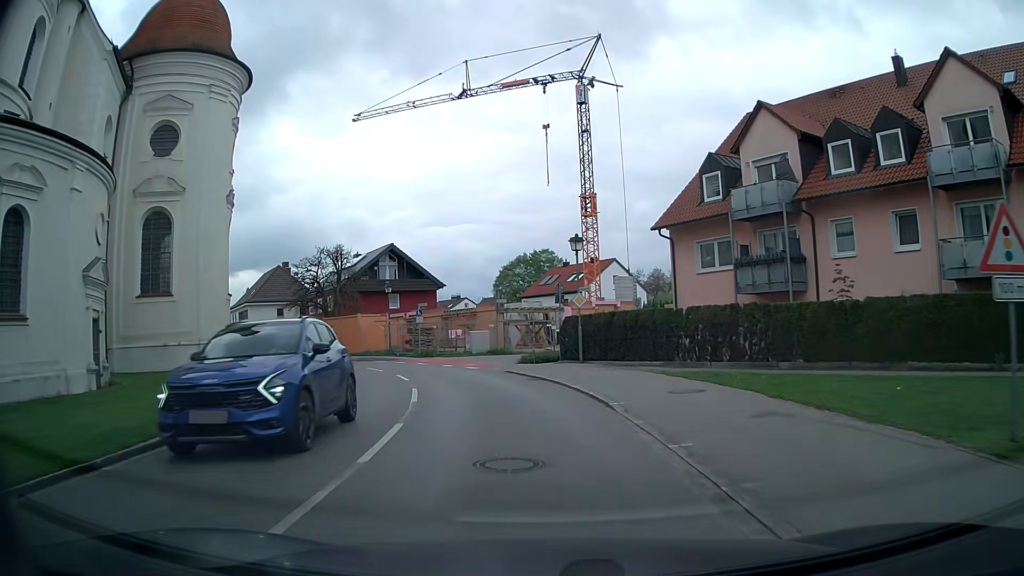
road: tertiary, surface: asphalt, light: Day
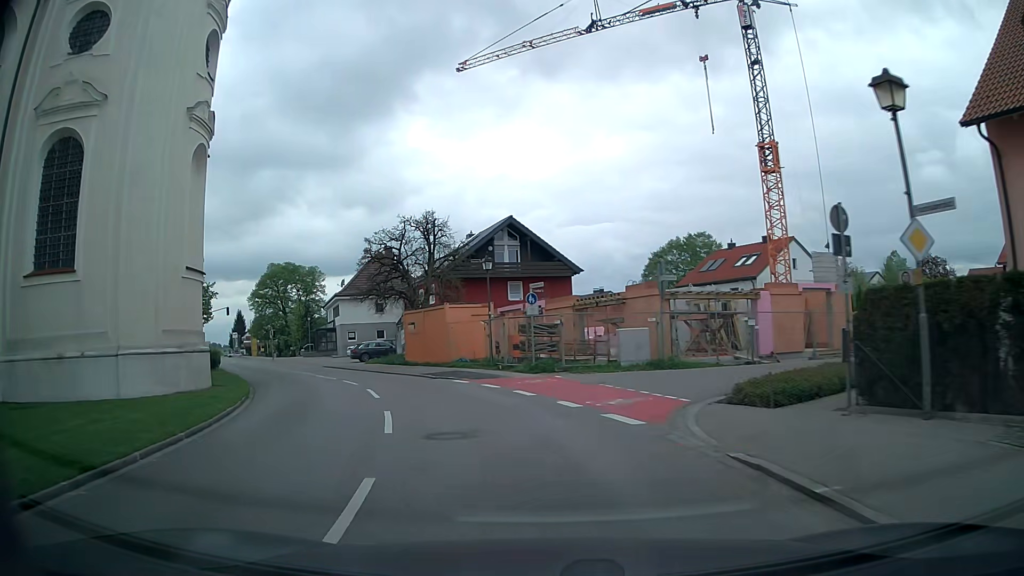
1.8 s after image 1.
(-1.2, +16.0) m; -11°
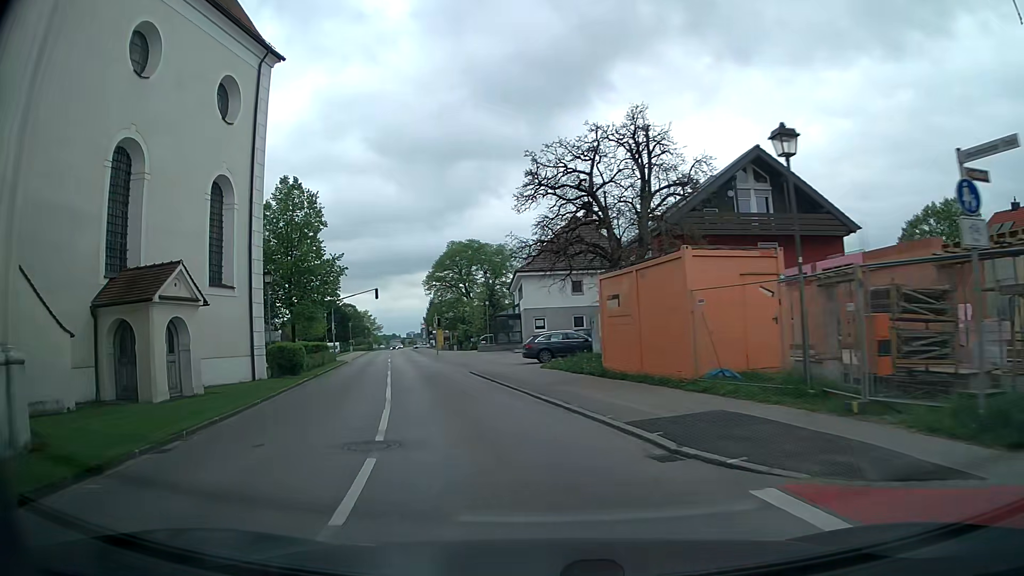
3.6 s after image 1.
(-2.6, +17.2) m; -18°
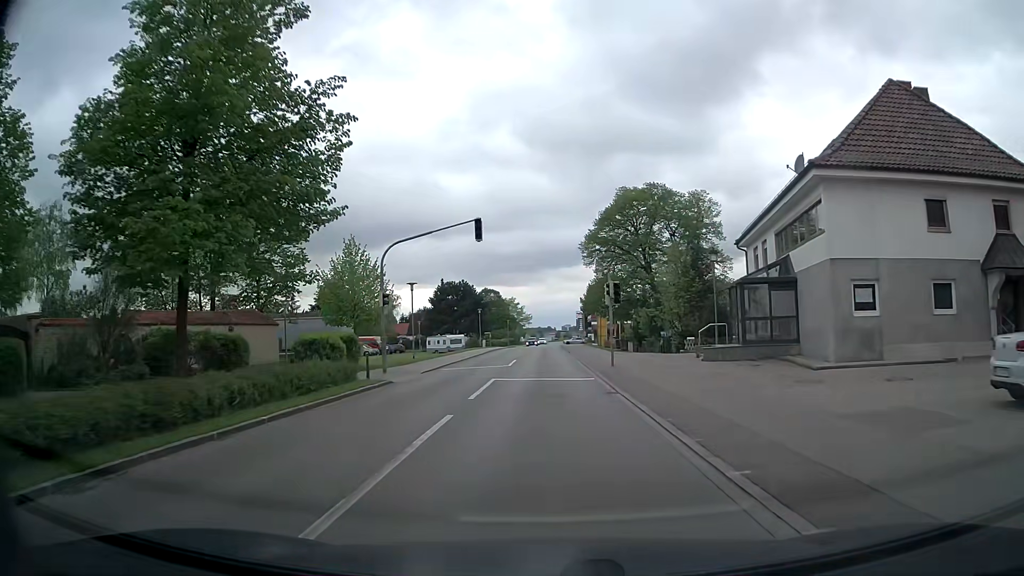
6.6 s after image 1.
(-5.8, +31.6) m; -14°
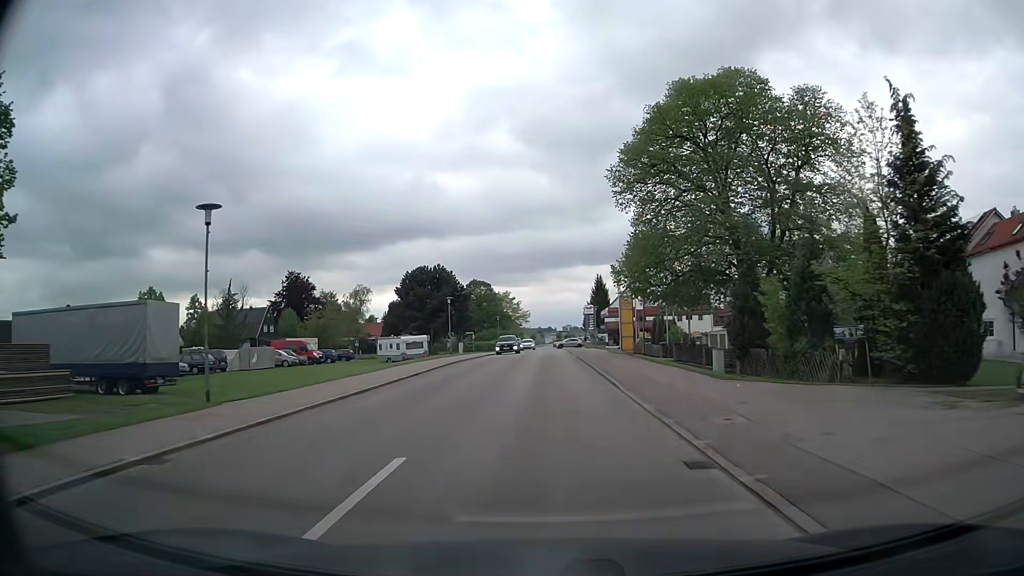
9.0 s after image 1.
(0.0, +28.7) m; 0°
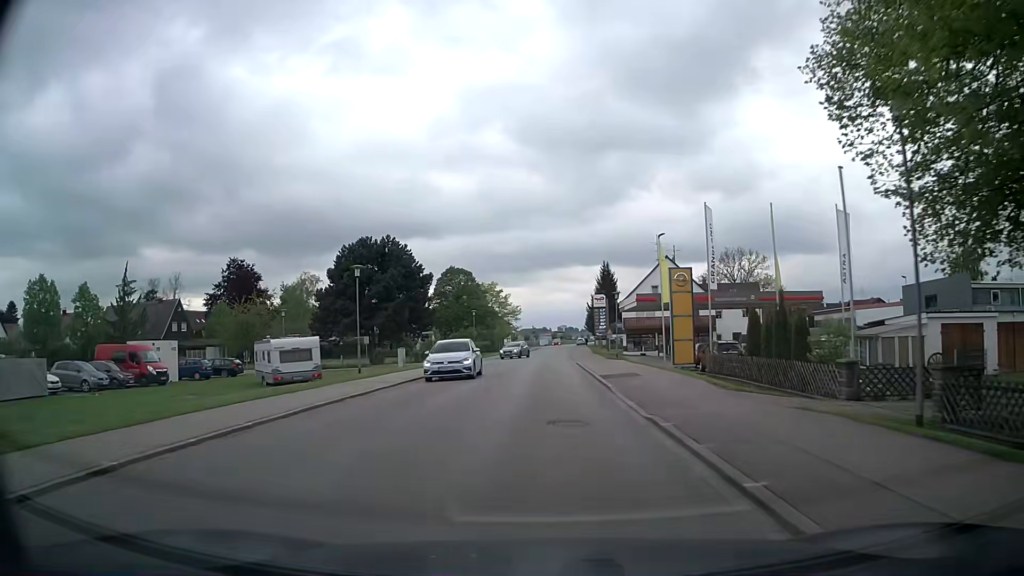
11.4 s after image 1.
(+0.1, +28.6) m; 0°
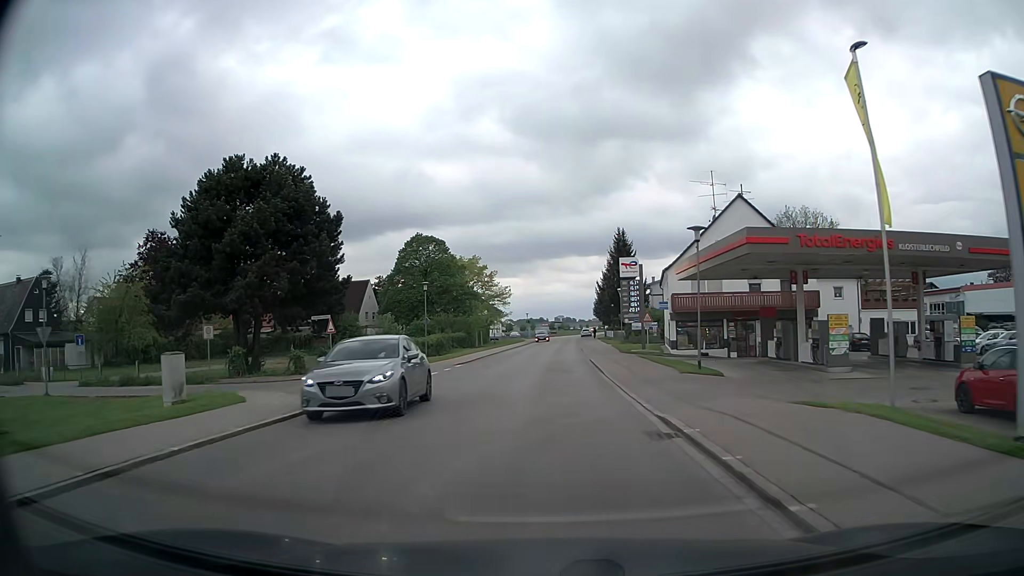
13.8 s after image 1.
(+0.1, +29.2) m; 0°
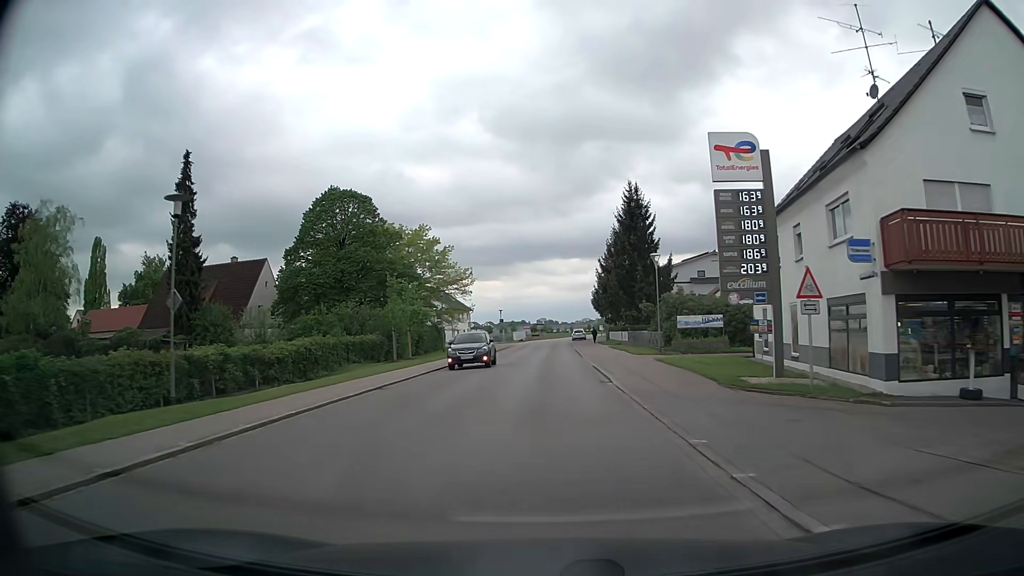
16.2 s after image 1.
(+0.5, +30.7) m; +1°
(0, +10) (0, +20) (0, +30) (0, +40) (+1, +50) (+1, +60) (+1, +70) (+1, +80) (+1, +90) (+2, +100) m
